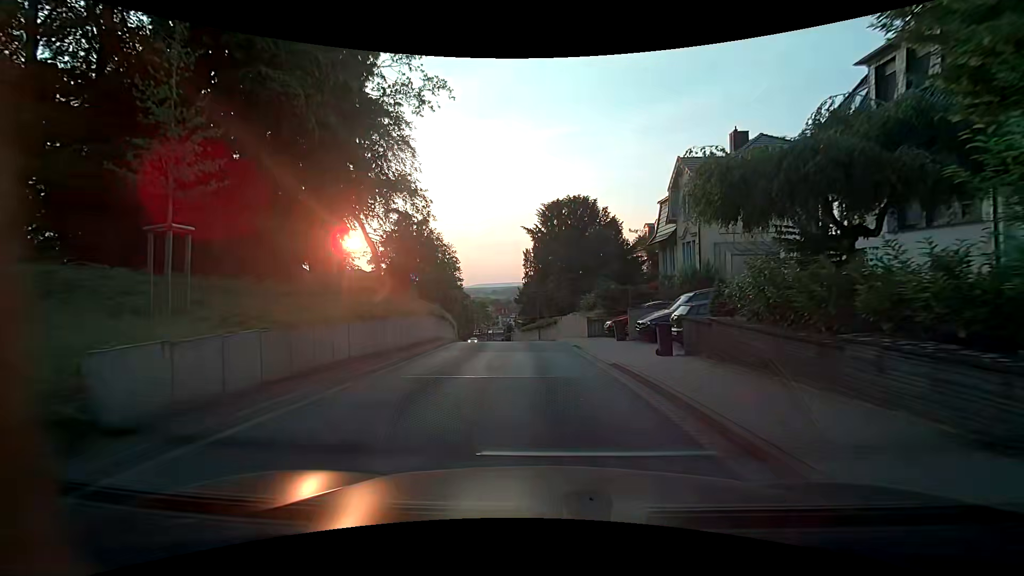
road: residential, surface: asphalt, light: Day
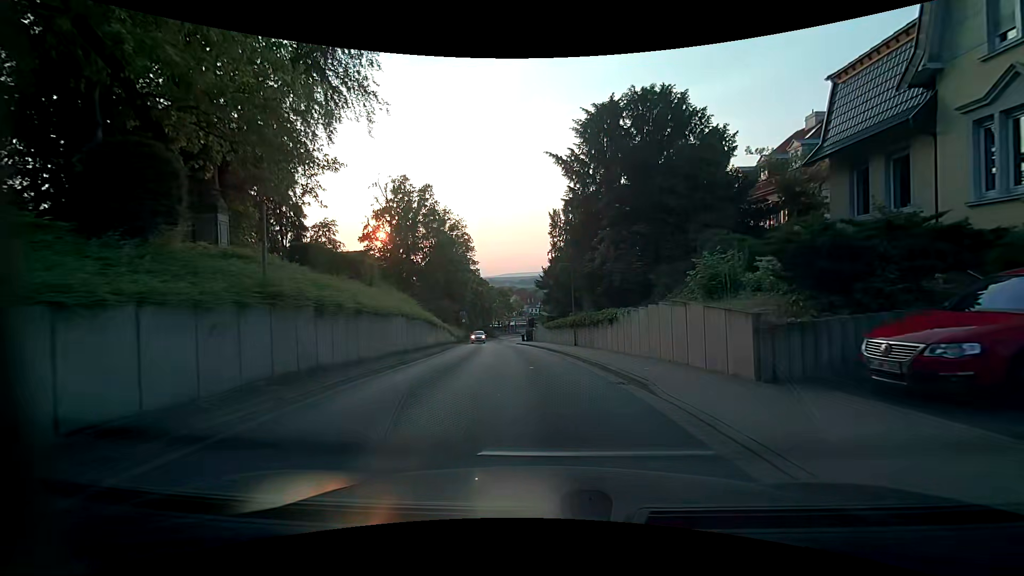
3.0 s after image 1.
(-0.7, +18.7) m; -3°
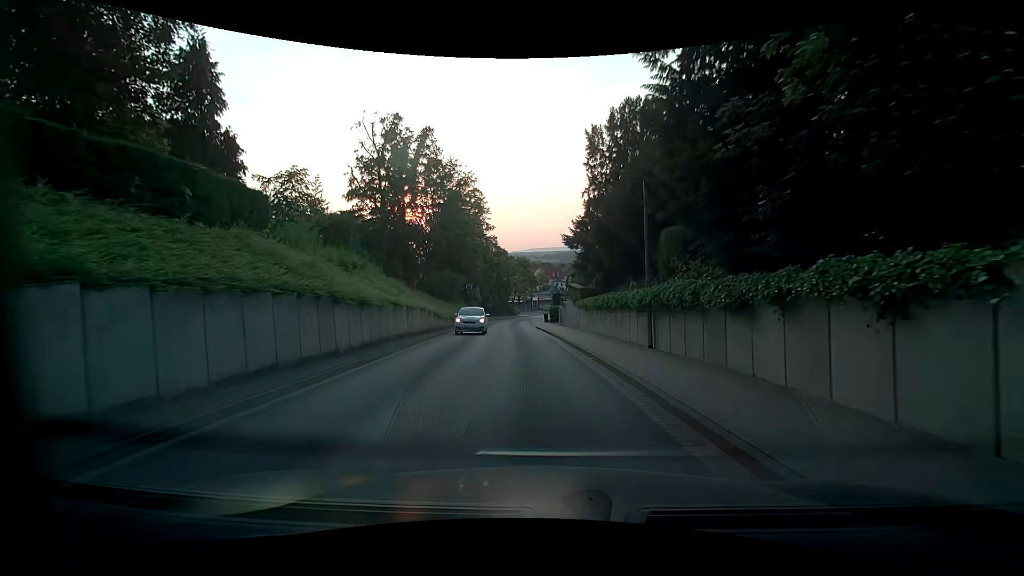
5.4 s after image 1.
(-0.5, +14.6) m; -4°
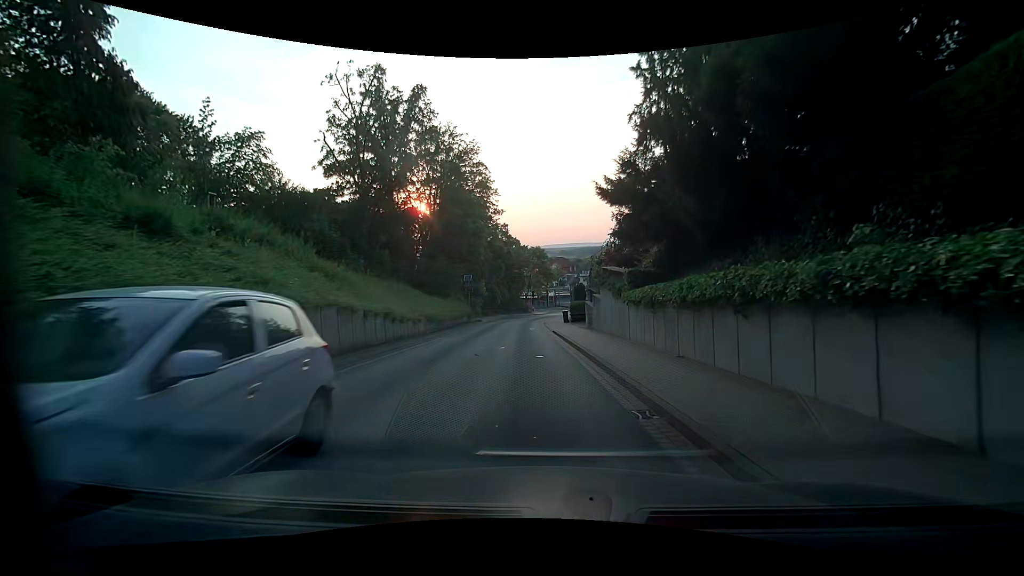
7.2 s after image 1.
(-0.1, +11.1) m; -1°
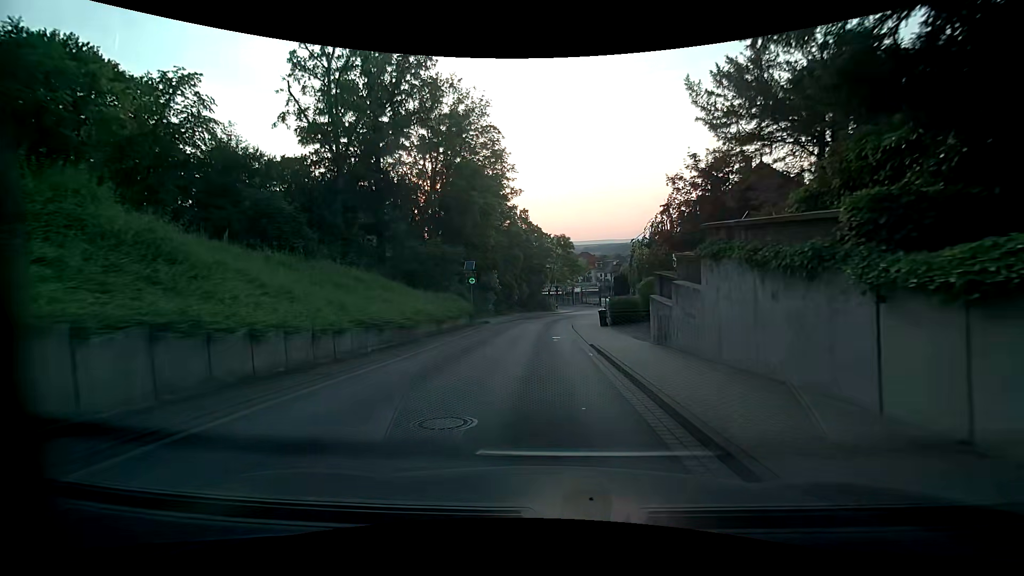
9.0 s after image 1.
(-0.3, +10.8) m; -3°
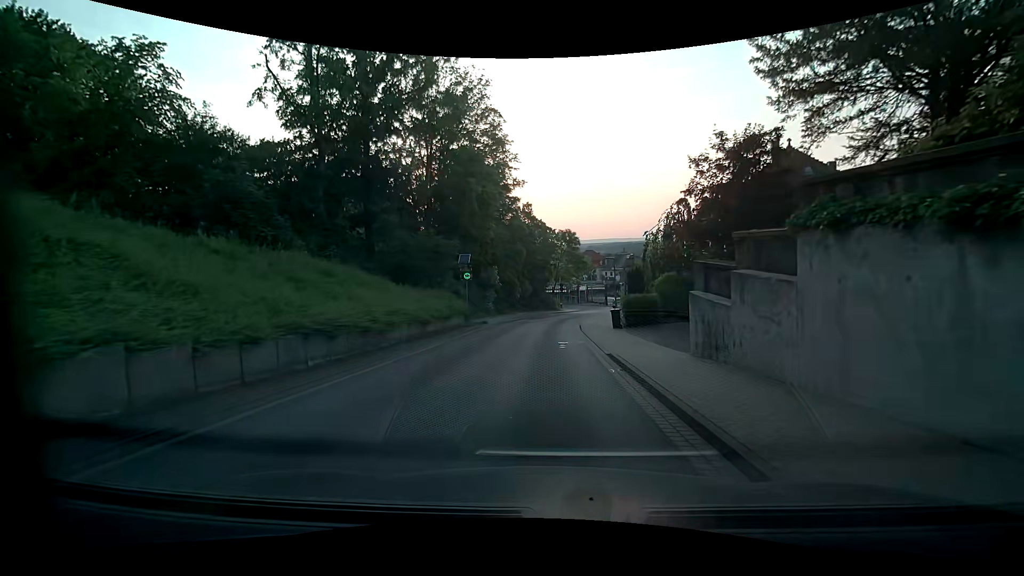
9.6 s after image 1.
(0.0, +3.6) m; 0°
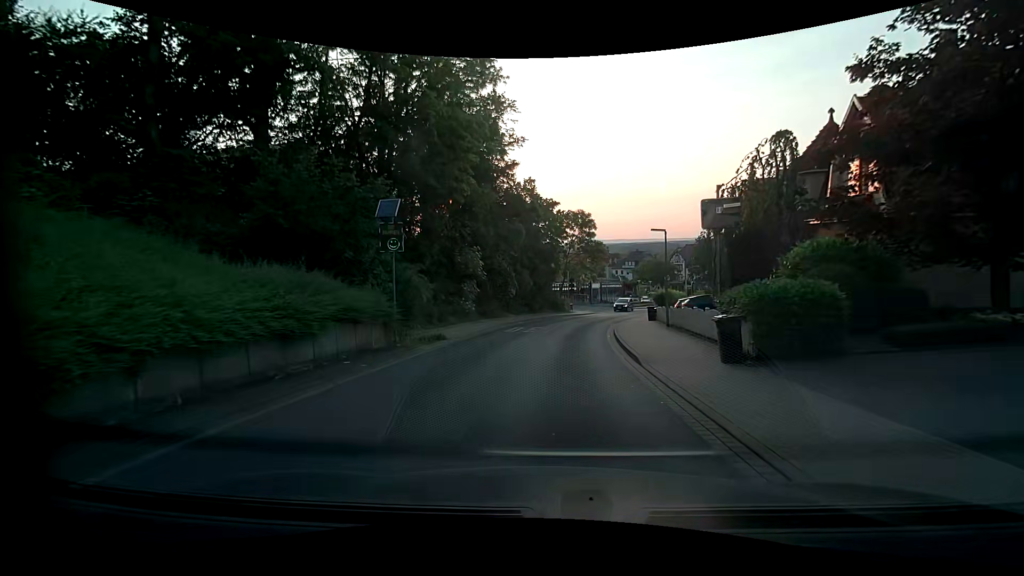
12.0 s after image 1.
(-0.2, +14.5) m; -1°
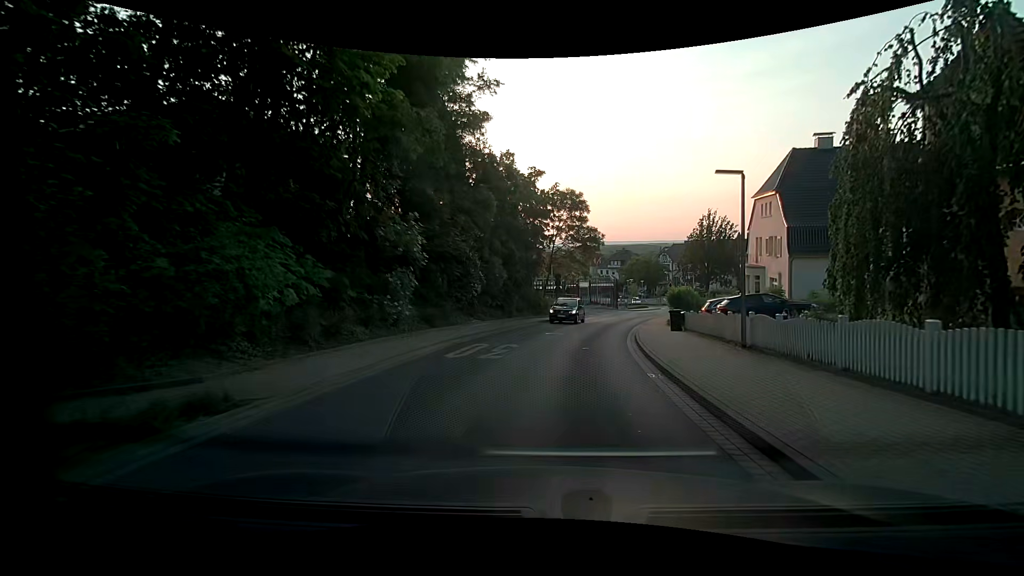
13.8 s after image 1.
(0.0, +10.8) m; +2°
(0, +10) (+2, +20) (+4, +30) (+6, +39) (+9, +49) (+13, +58) (+18, +67) (+24, +75) (+29, +83) (+34, +92) m
